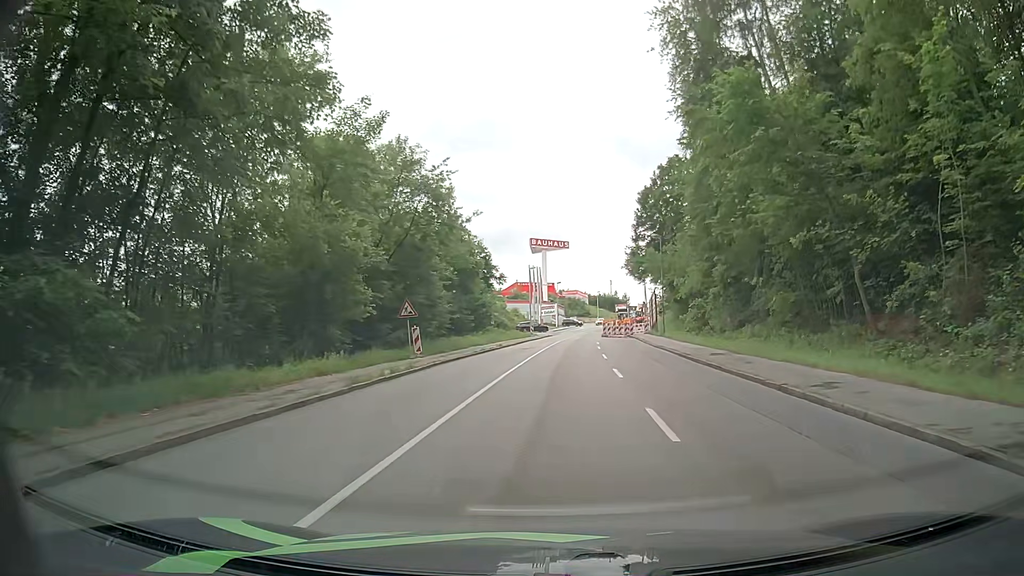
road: tertiary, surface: asphalt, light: Day
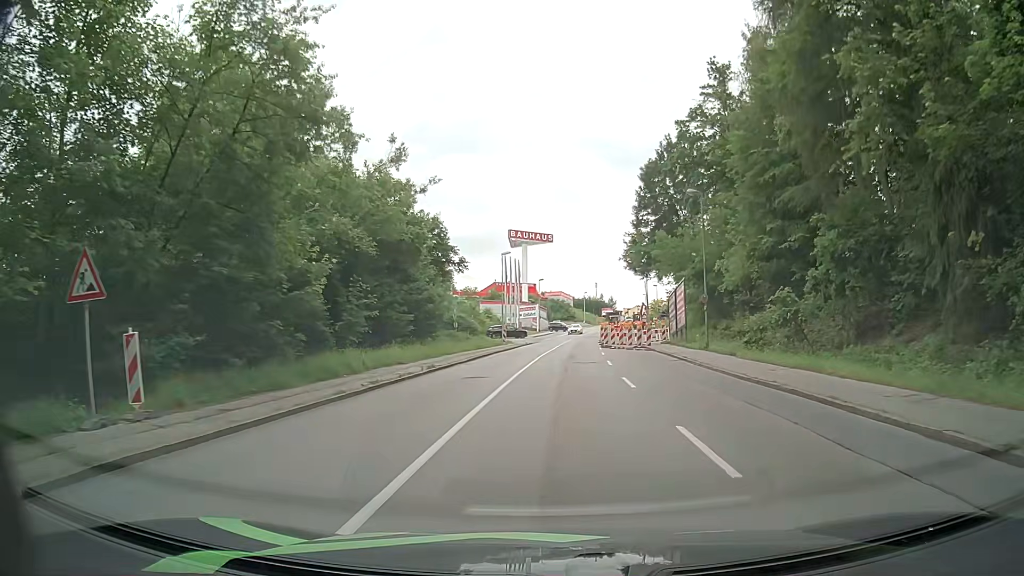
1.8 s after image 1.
(0.0, +19.8) m; +1°
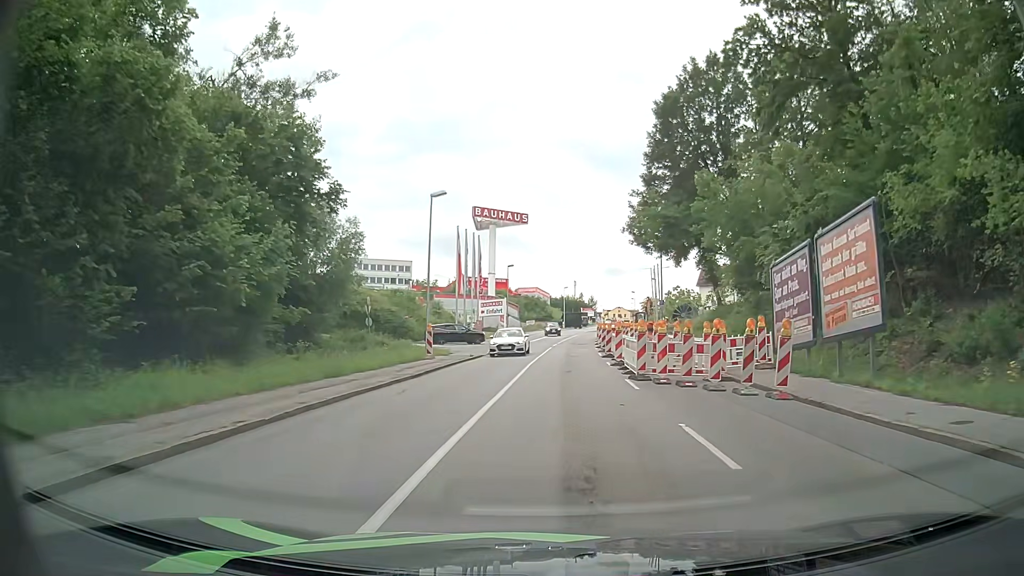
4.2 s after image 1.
(+0.5, +26.5) m; +2°
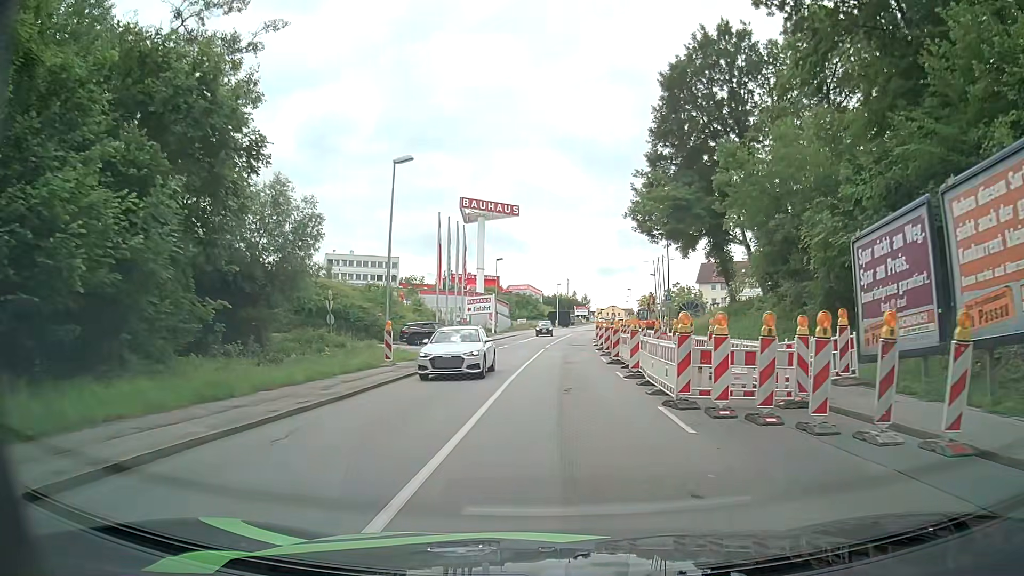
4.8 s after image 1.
(+0.1, +6.7) m; +1°
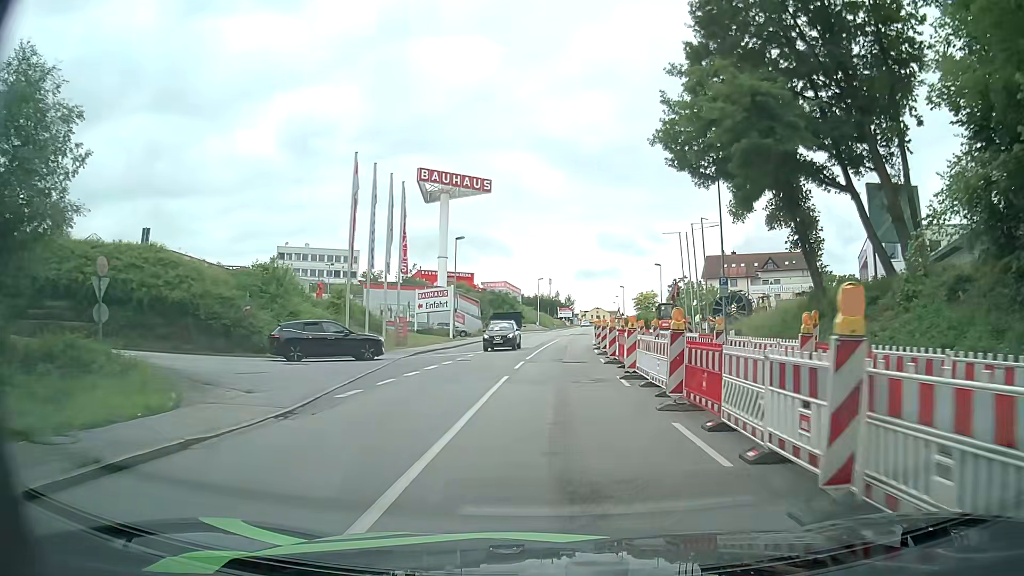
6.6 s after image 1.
(+0.5, +20.6) m; +2°
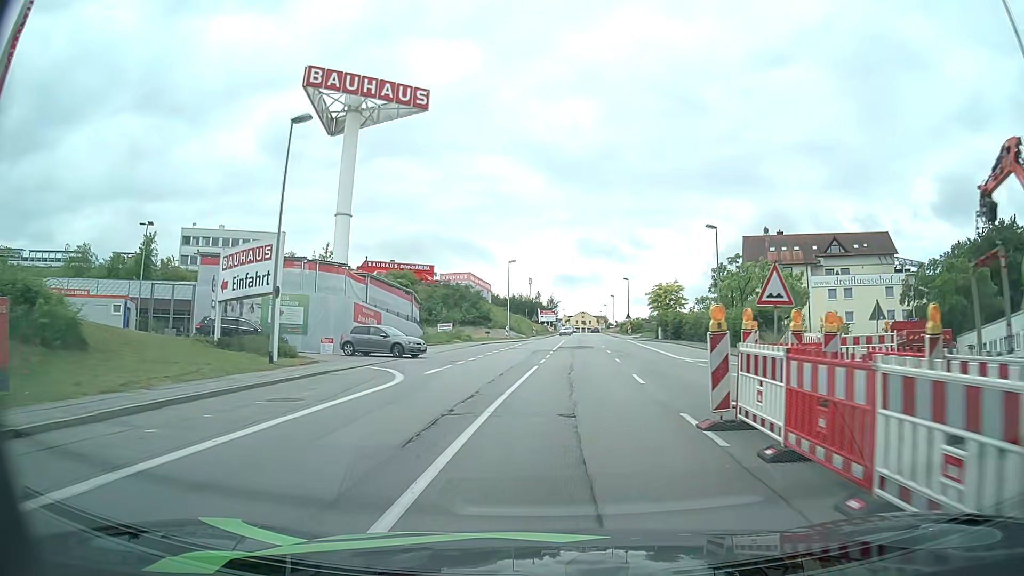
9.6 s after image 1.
(+0.8, +35.1) m; +3°
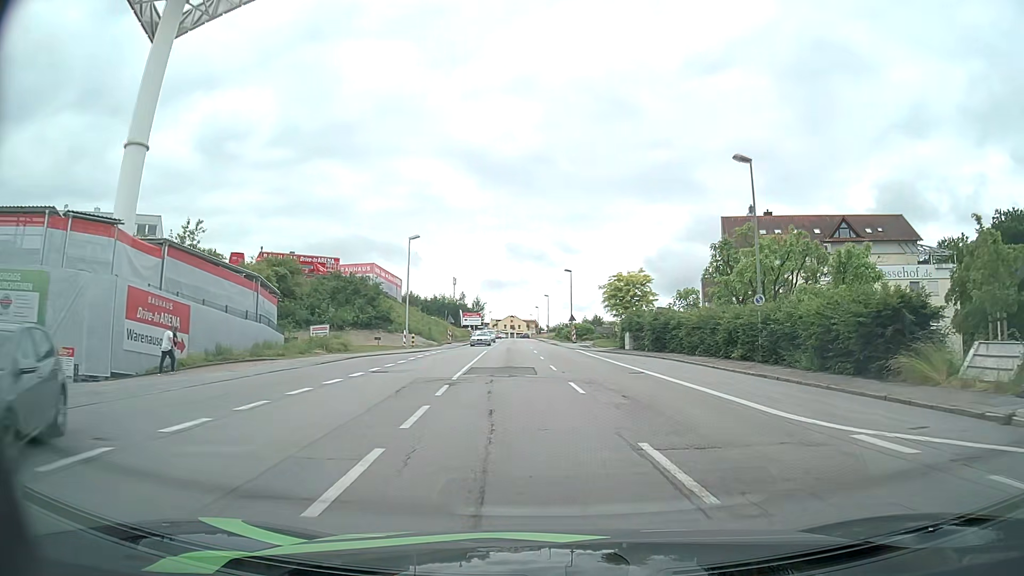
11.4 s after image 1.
(+0.5, +20.8) m; +5°
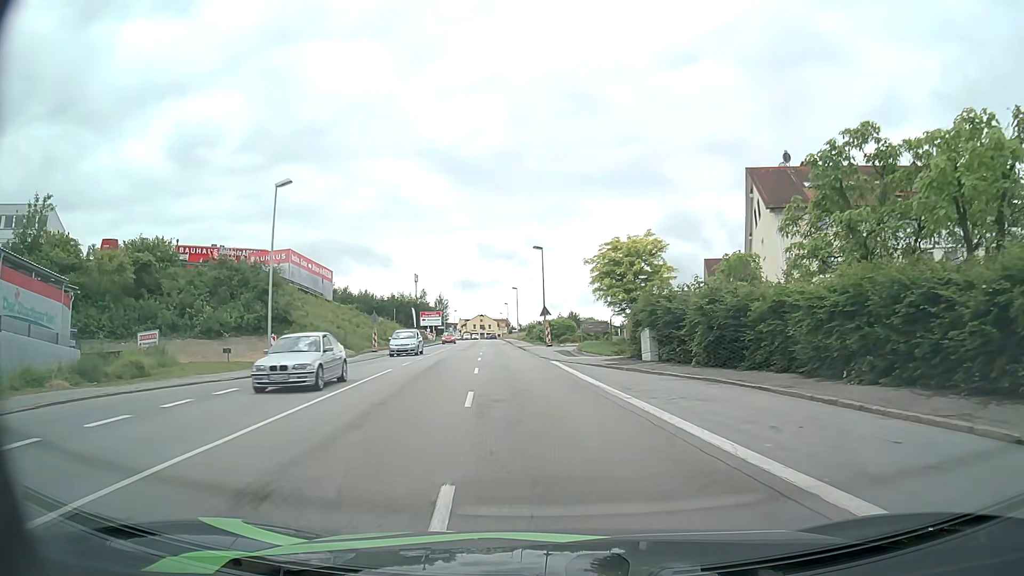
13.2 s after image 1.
(+0.8, +19.9) m; +3°
(0, +10) (-1, +20) (-2, +30) (-3, +40) (-4, +50) (-5, +60) (-6, +70) (-7, +80) (-8, +90) (-9, +100) m
